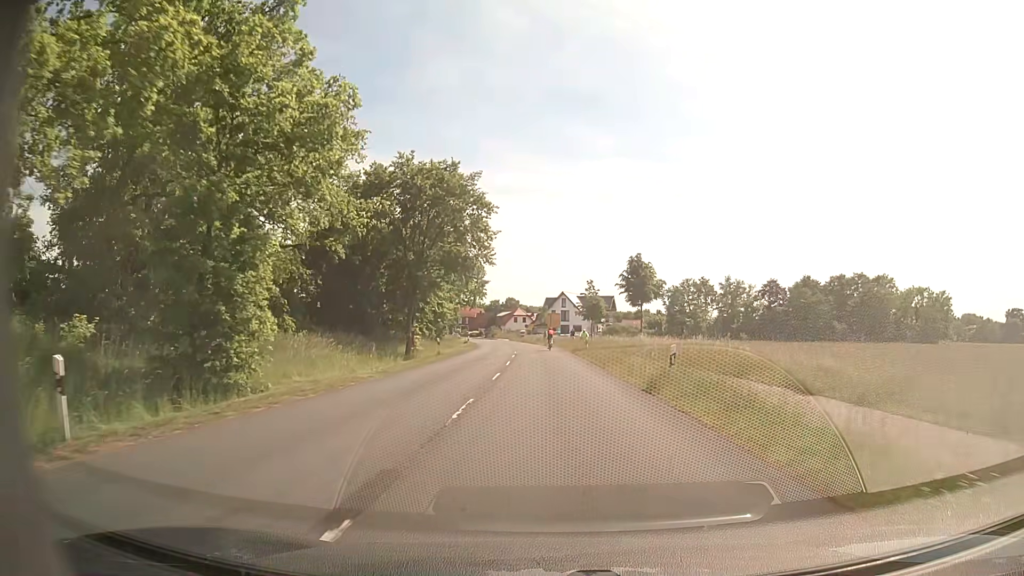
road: secondary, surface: asphalt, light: Day
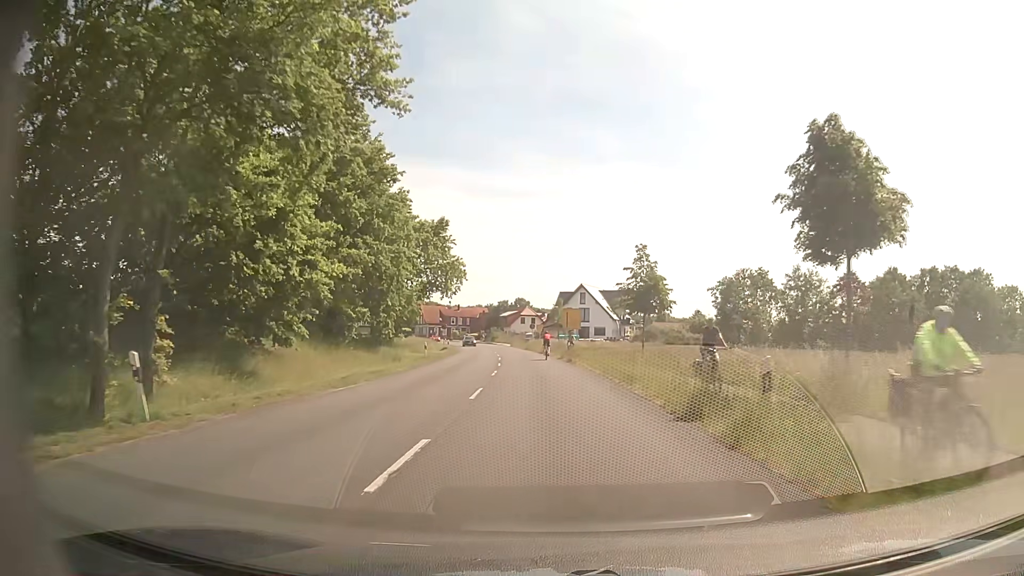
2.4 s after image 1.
(-0.2, +32.1) m; -1°
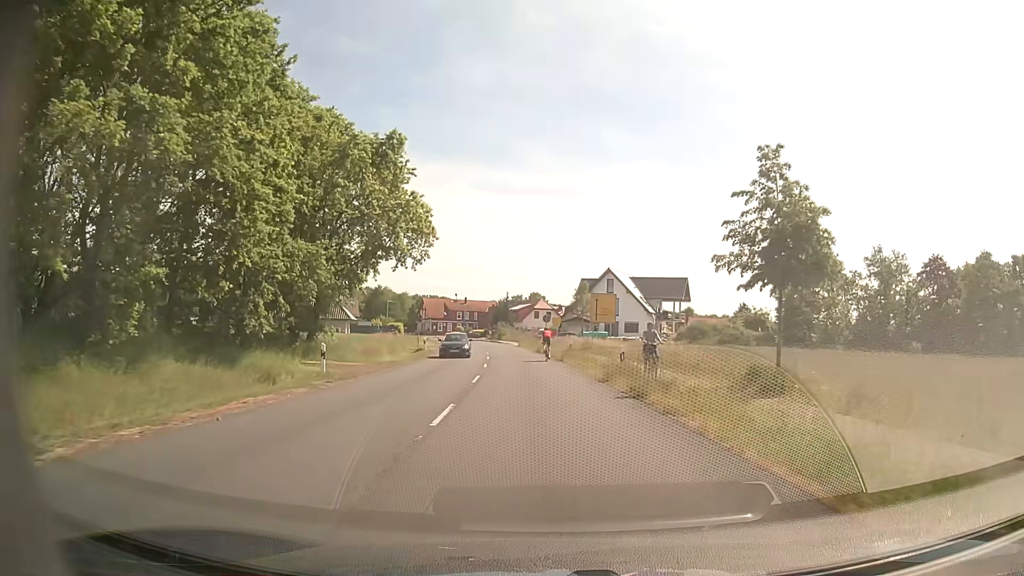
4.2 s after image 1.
(-0.3, +22.3) m; -2°
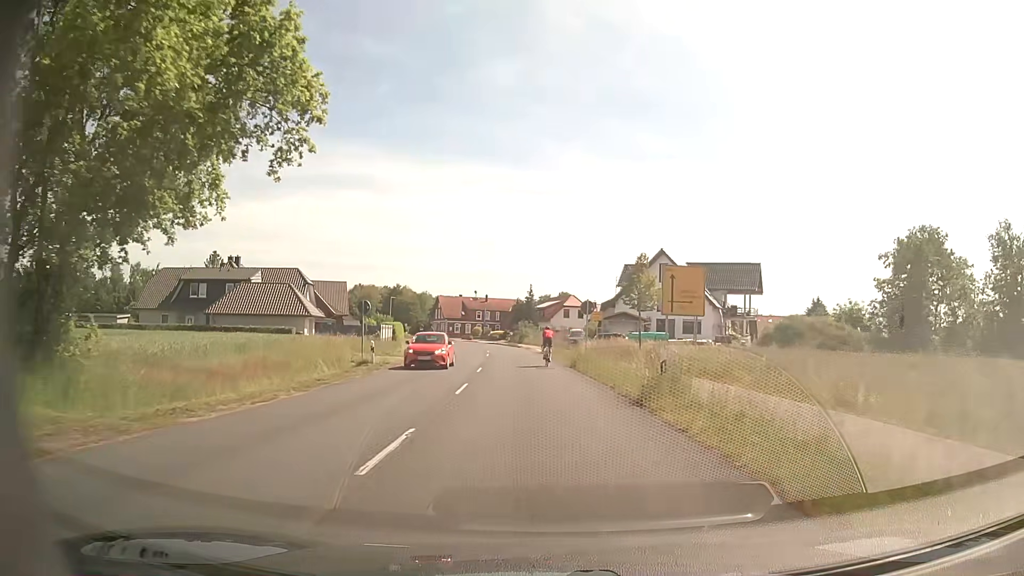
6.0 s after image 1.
(-0.3, +21.8) m; -2°
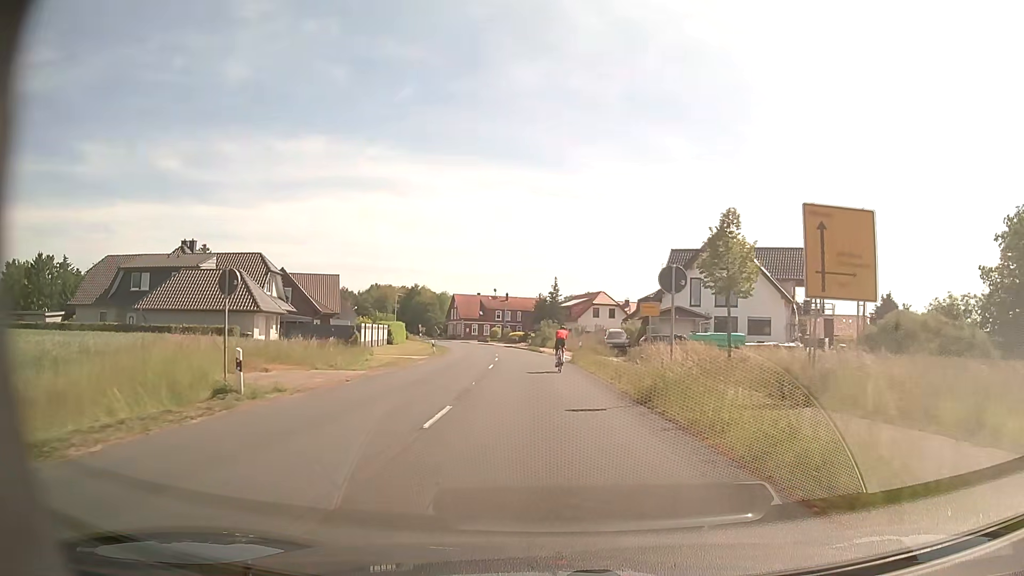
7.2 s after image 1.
(-0.3, +14.8) m; -2°
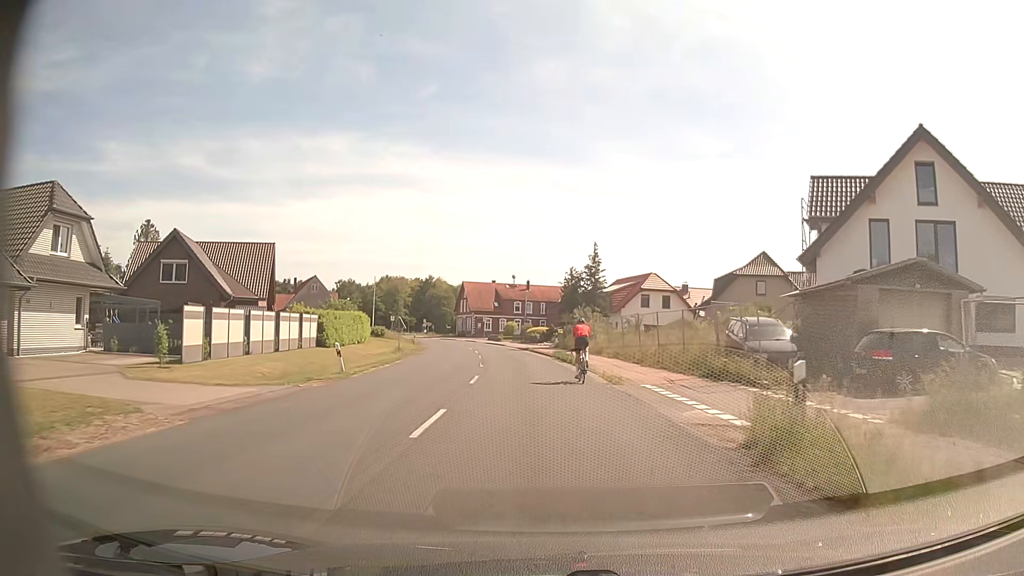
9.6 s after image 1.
(-0.7, +28.1) m; -3°
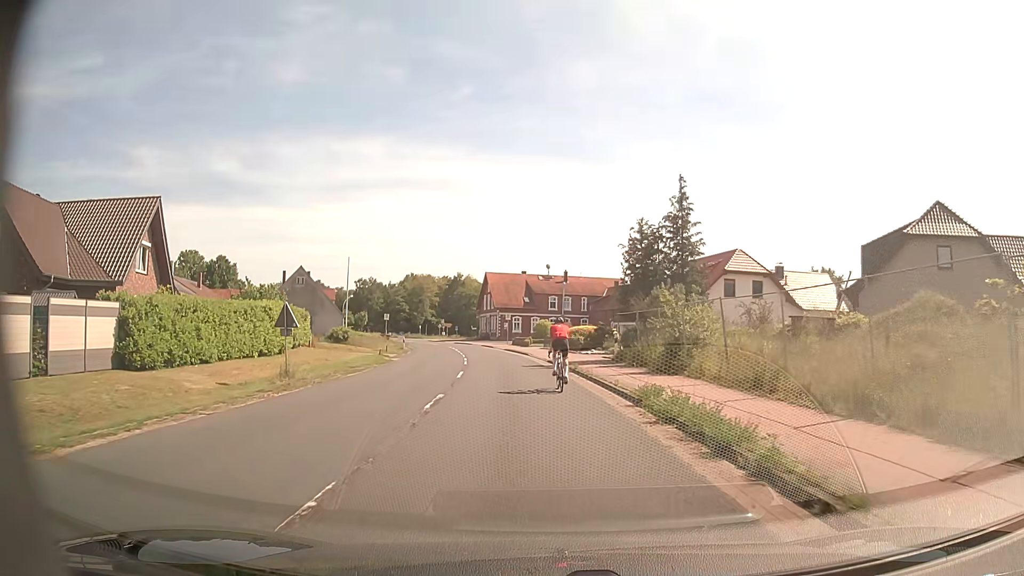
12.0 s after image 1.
(-0.4, +23.6) m; -3°
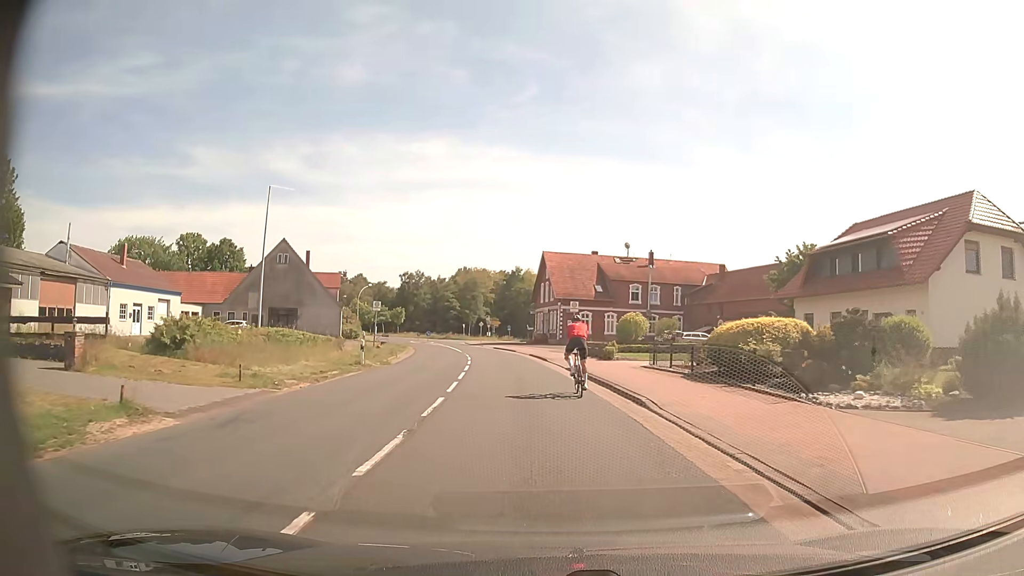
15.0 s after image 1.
(-1.5, +28.1) m; -5°
(0, +10) (-1, +20) (-2, +30) (-3, +40) (-4, +50) (-6, +60) (-8, +69) (-10, +79) (-13, +89) (-16, +98) m
